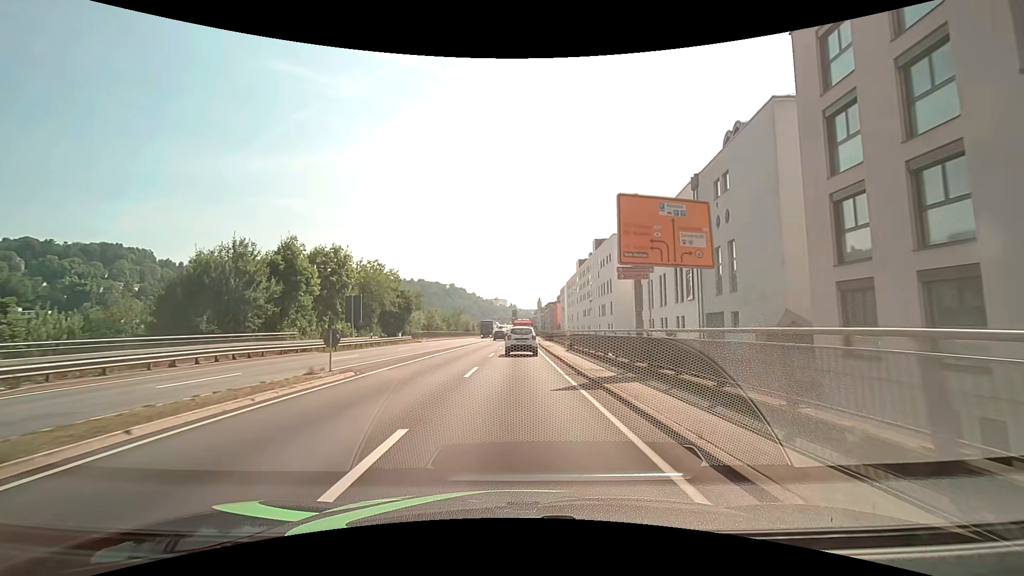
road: primary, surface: asphalt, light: Day
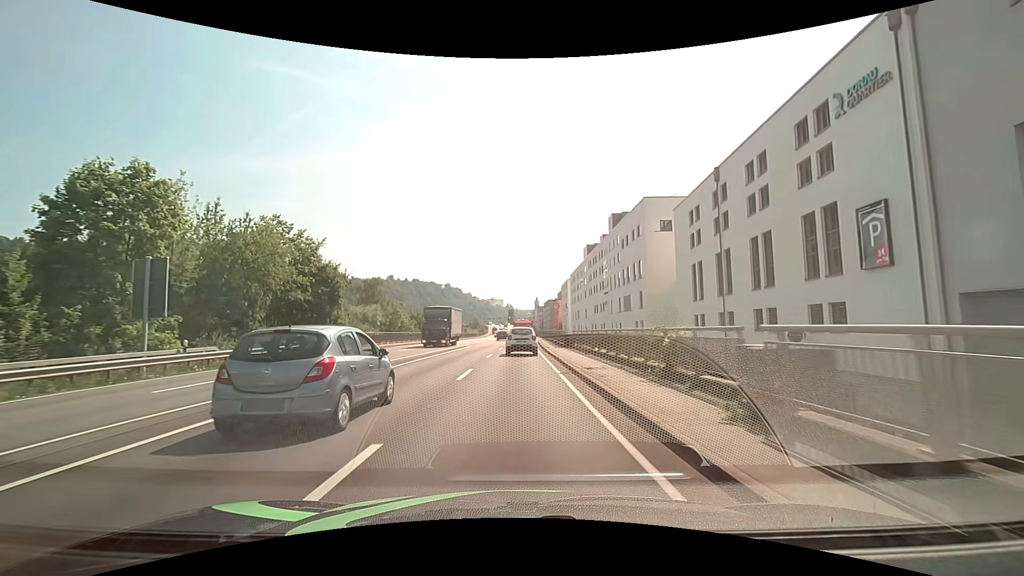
(+0.2, +24.9) m; 0°
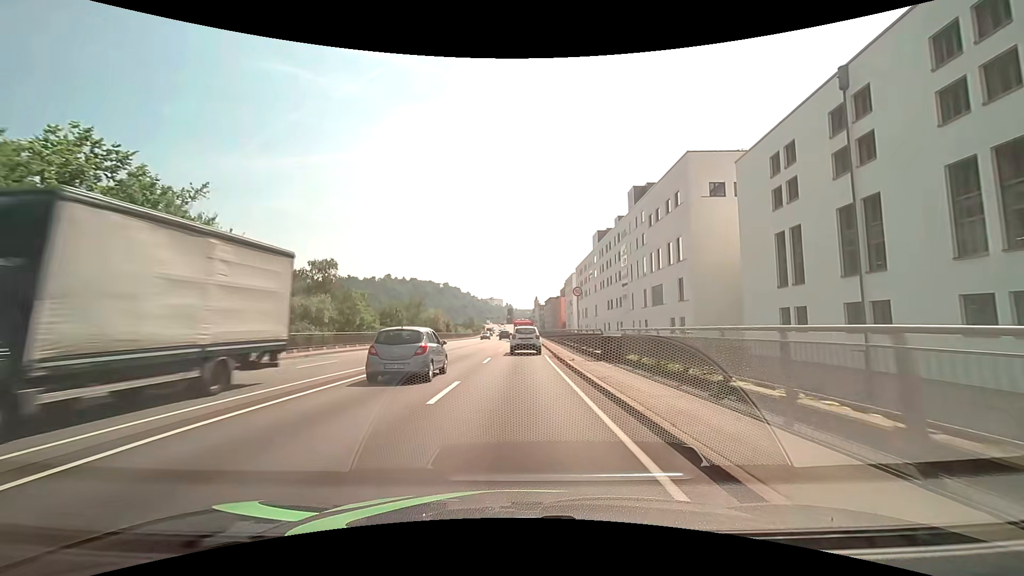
(0.0, +16.8) m; 0°
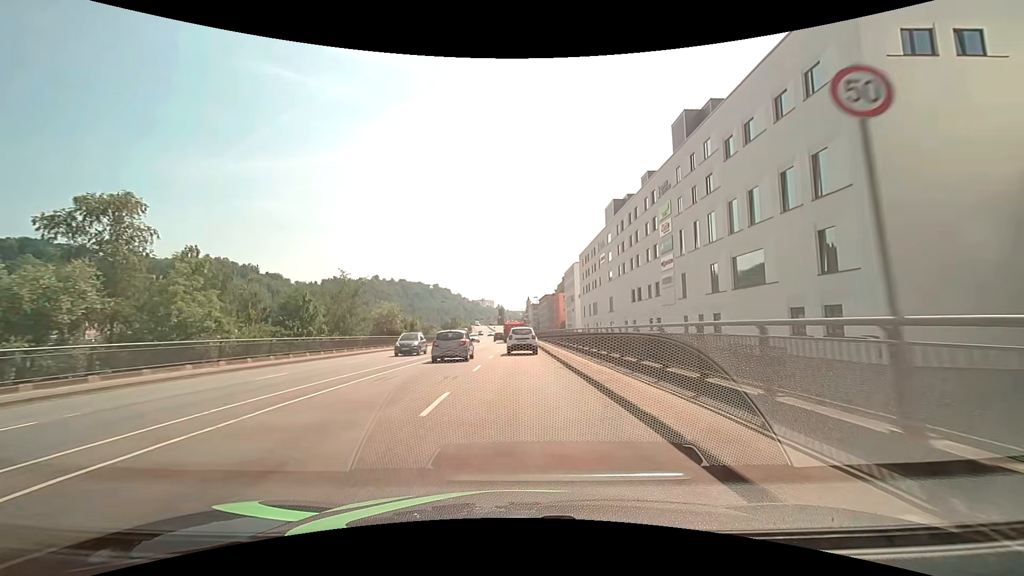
(+0.1, +25.4) m; +1°
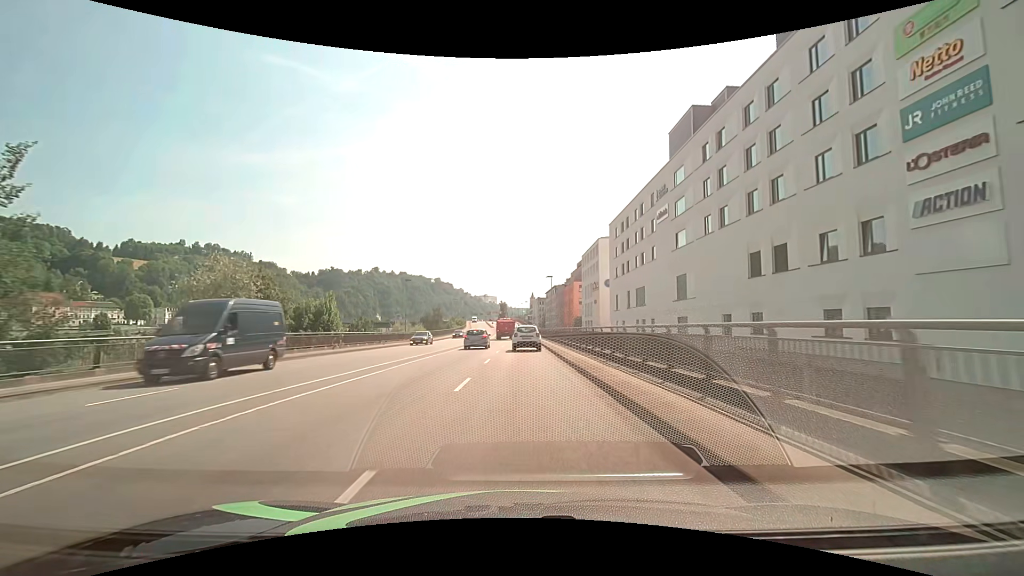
(0.0, +33.1) m; 0°
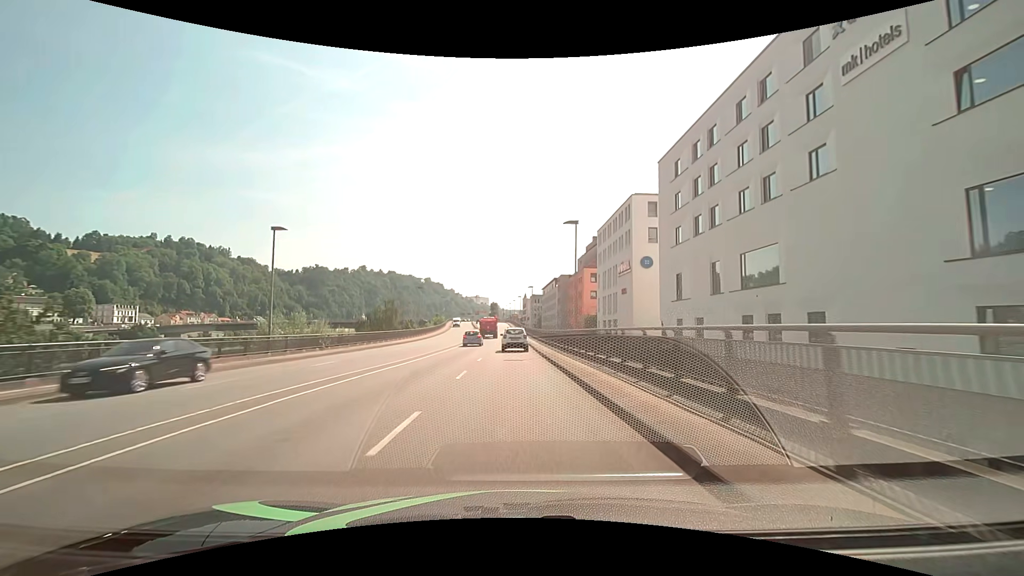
(+0.2, +32.5) m; +1°
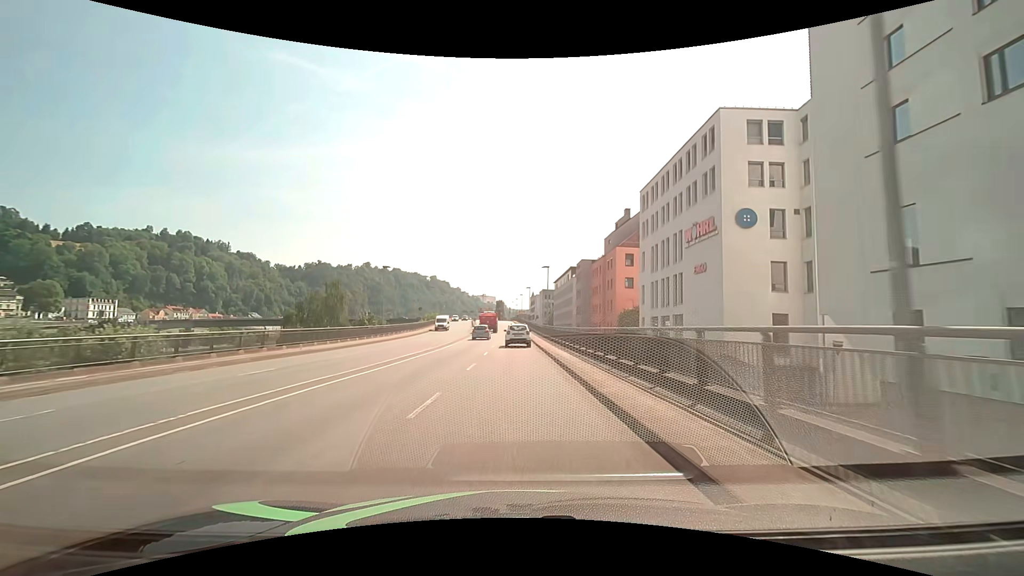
(-0.2, +24.9) m; -1°
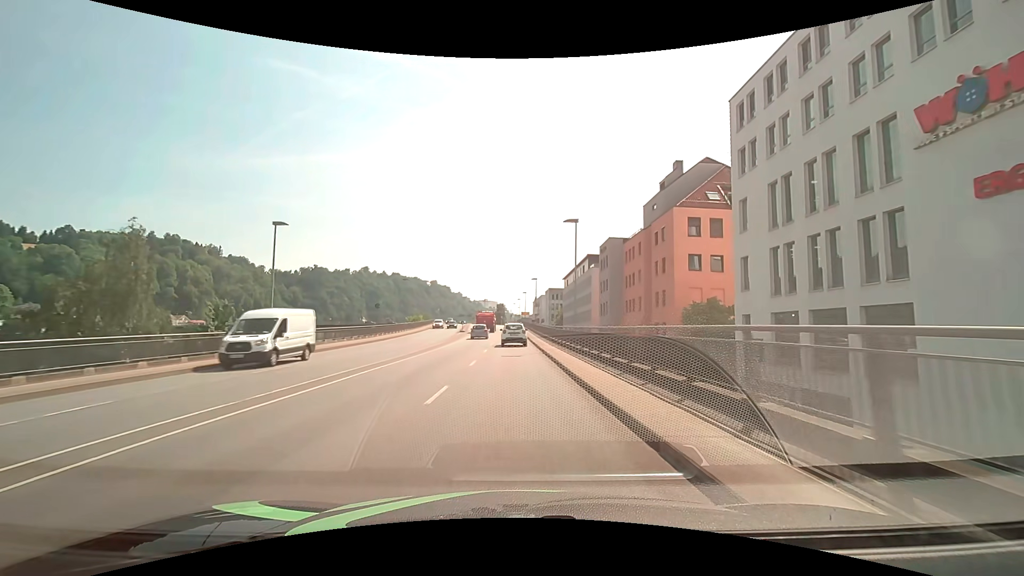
(+0.1, +25.7) m; 0°
